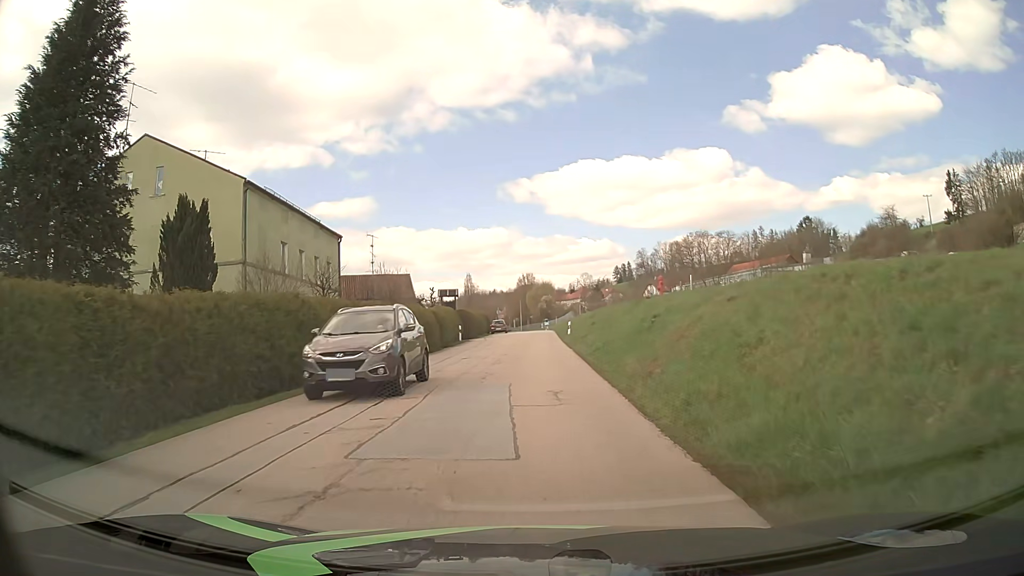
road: tertiary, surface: asphalt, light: Day
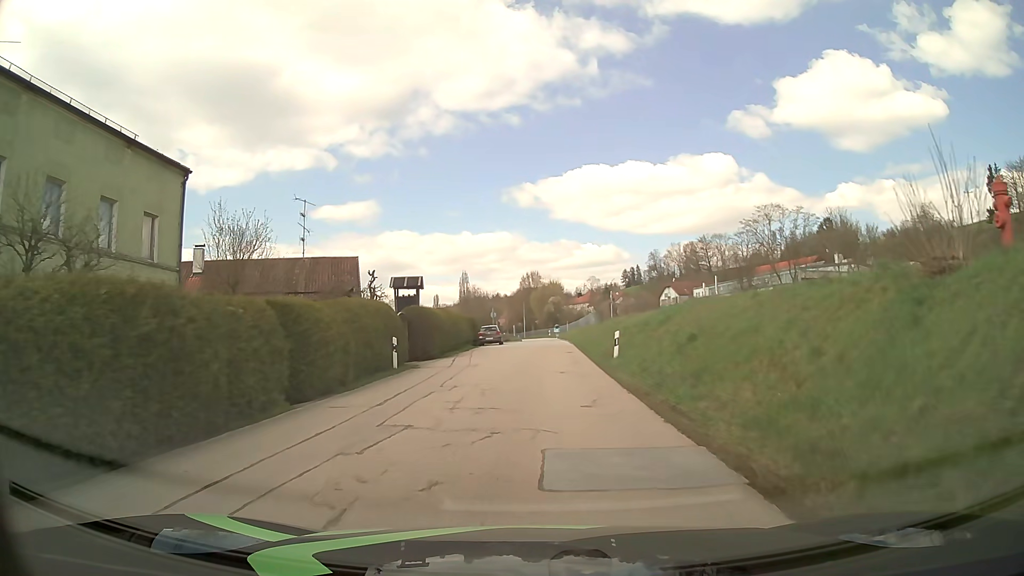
(-0.3, +22.1) m; -1°
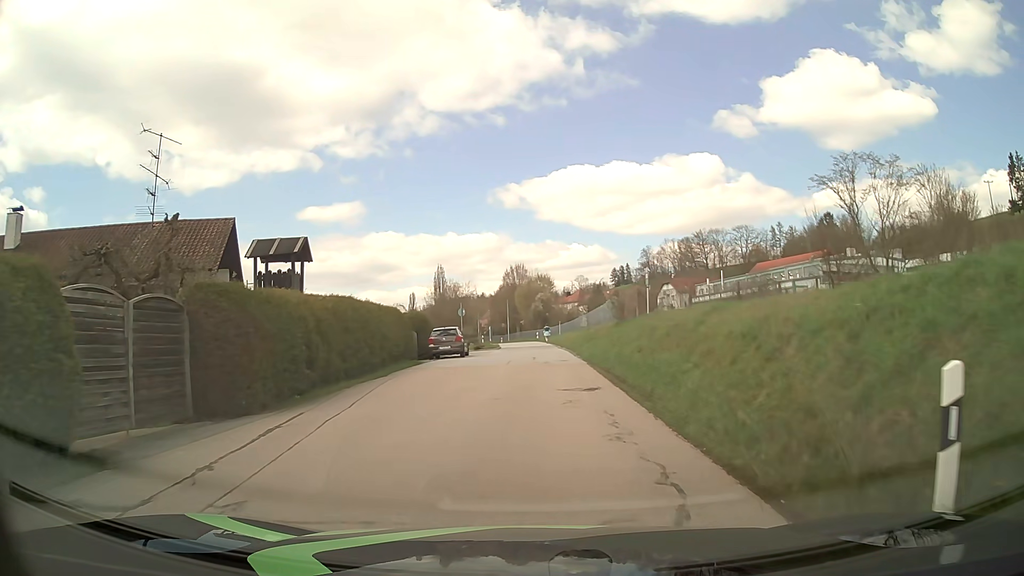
(+0.3, +17.9) m; +1°
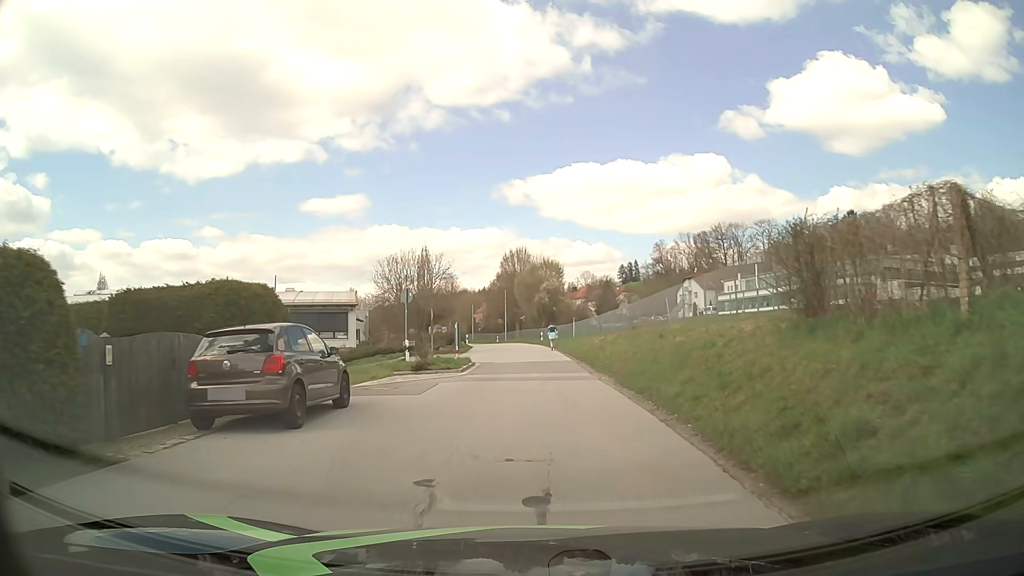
(-0.1, +22.3) m; -1°
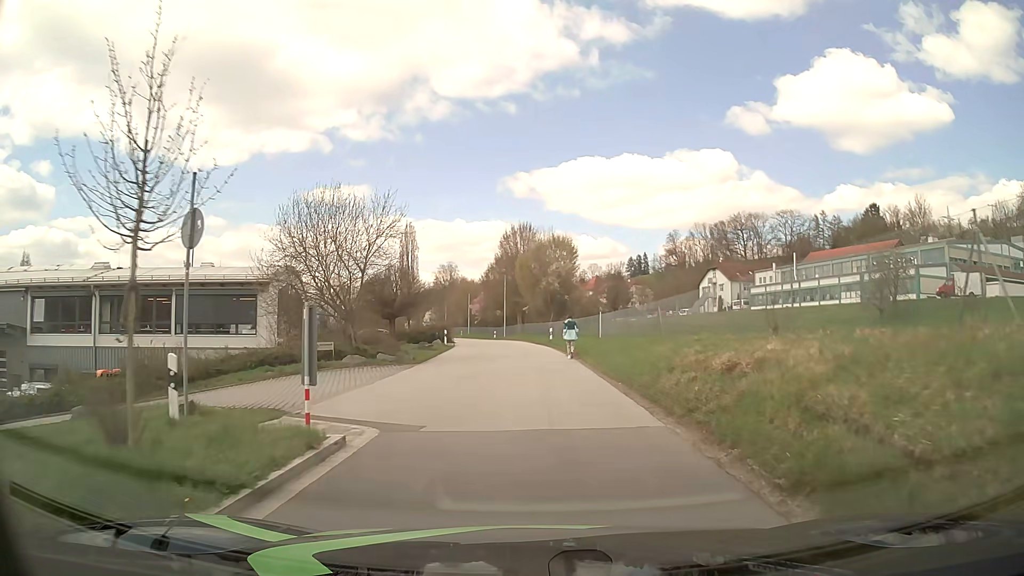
(+0.2, +18.0) m; +1°
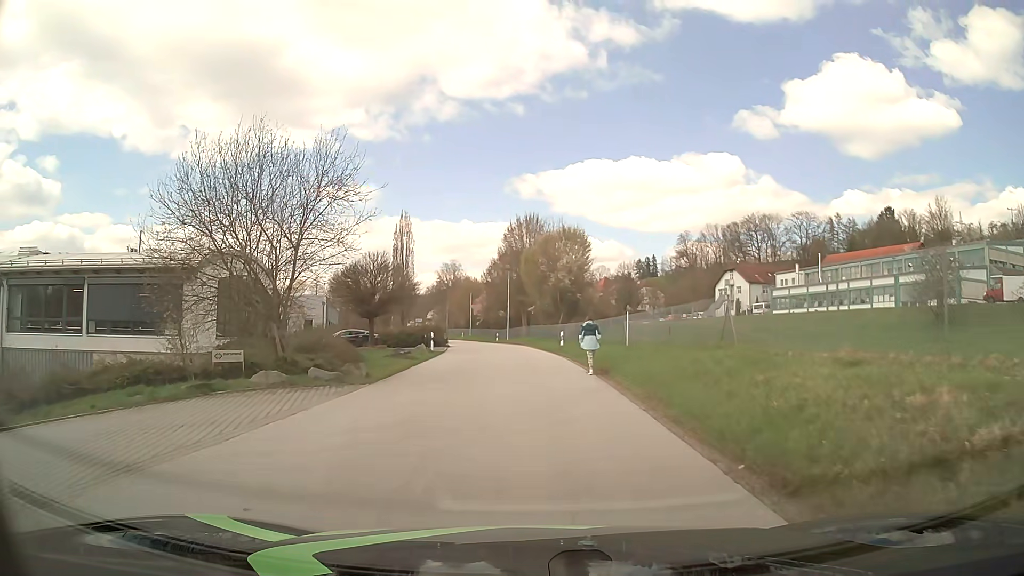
(-0.1, +8.1) m; -1°
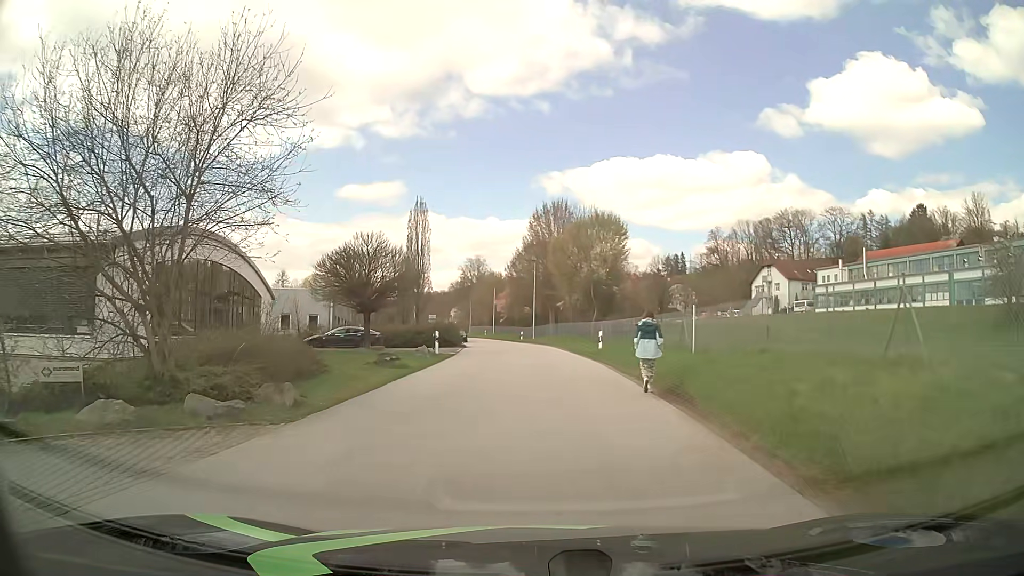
(-0.1, +7.3) m; -2°
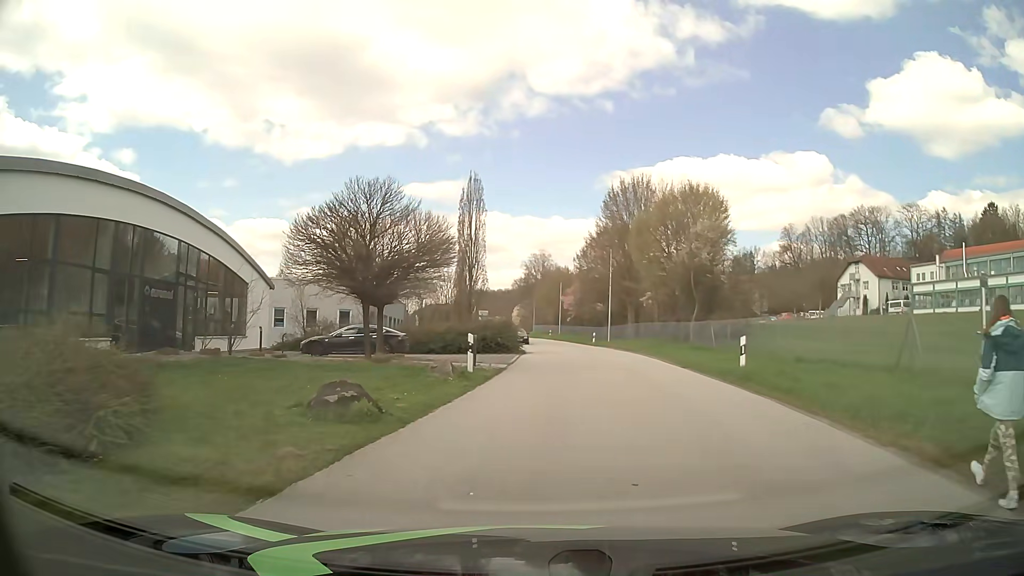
(-0.7, +11.6) m; -5°
